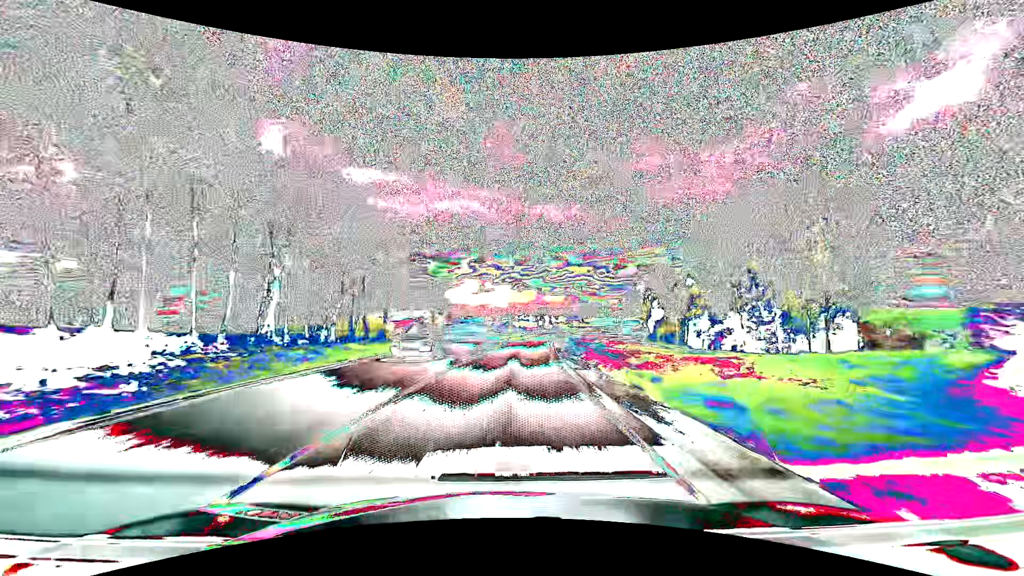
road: primary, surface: asphalt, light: Day
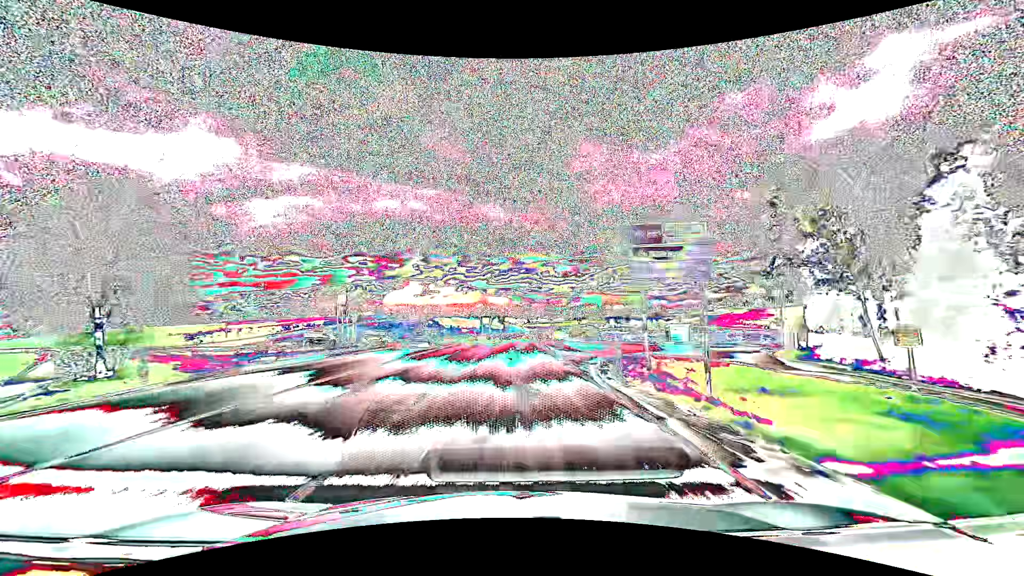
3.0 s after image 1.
(+5.1, +78.9) m; +7°
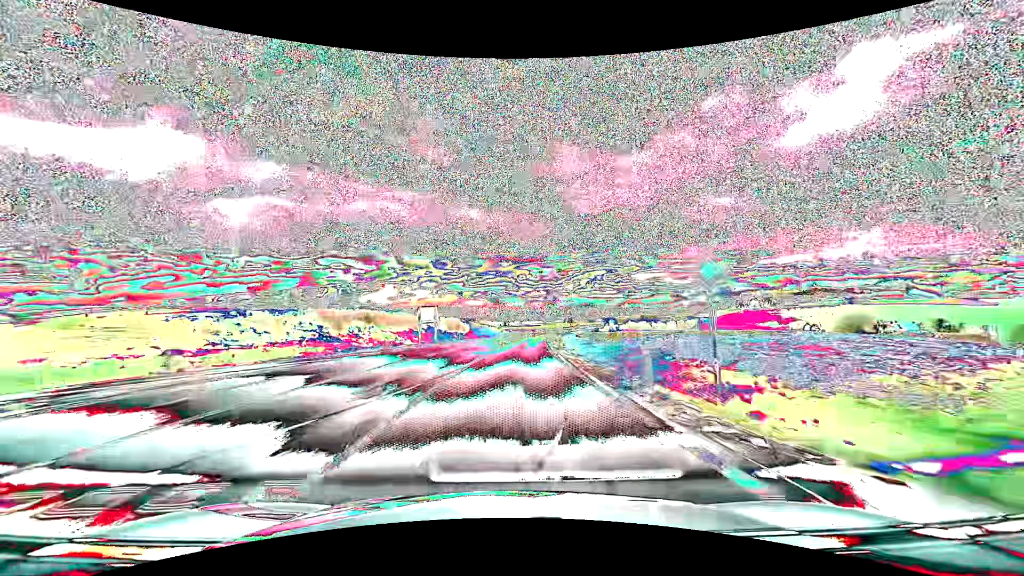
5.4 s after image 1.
(+1.3, +63.3) m; +3°
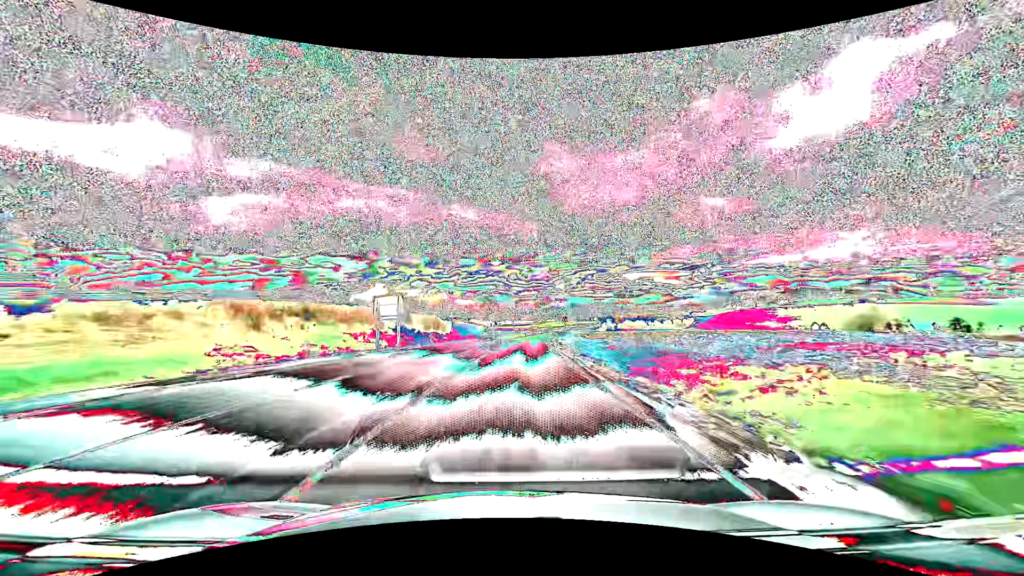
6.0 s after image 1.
(+0.1, +15.8) m; +1°
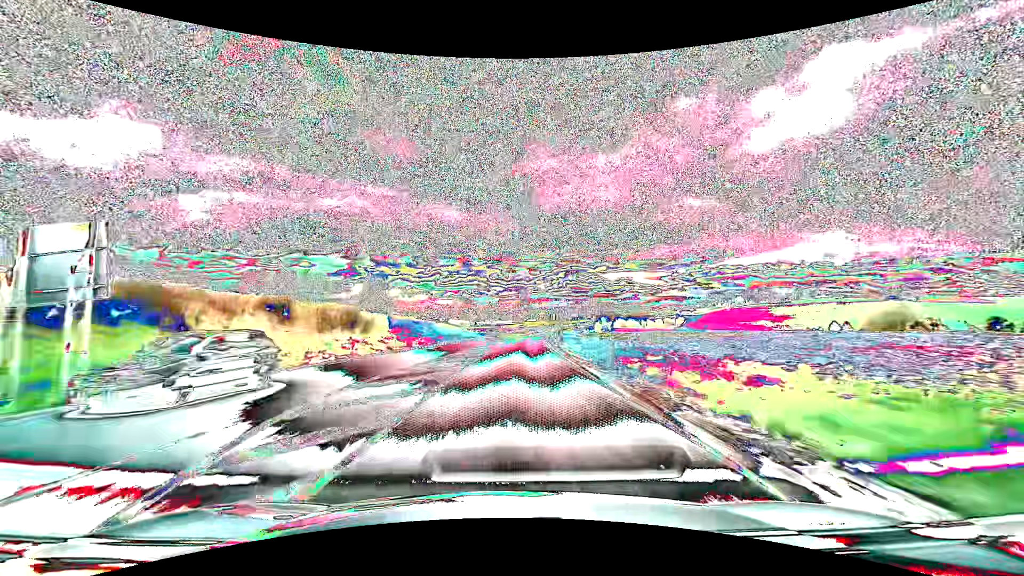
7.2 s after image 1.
(+0.6, +31.6) m; +2°
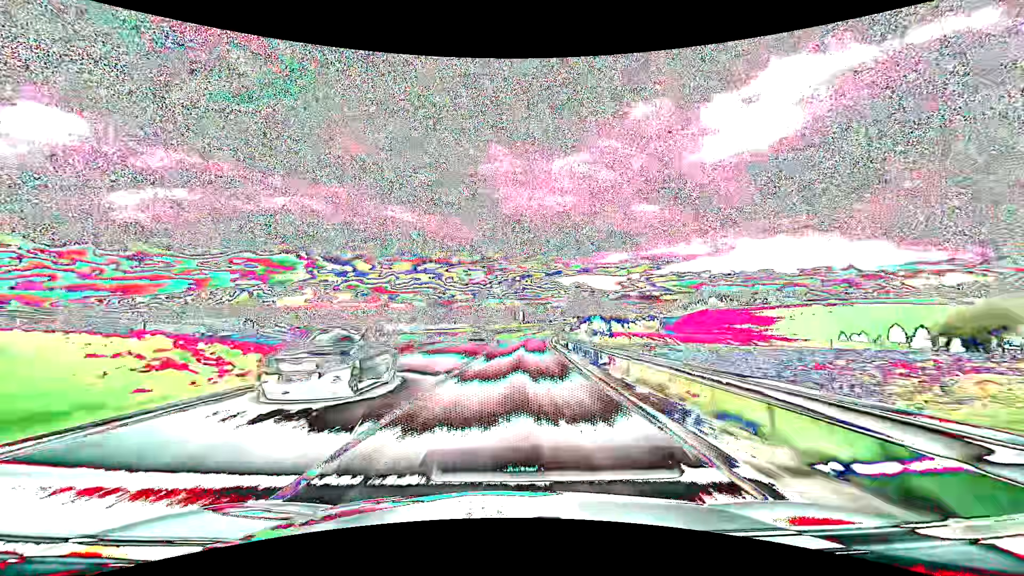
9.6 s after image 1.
(+2.5, +63.1) m; +5°
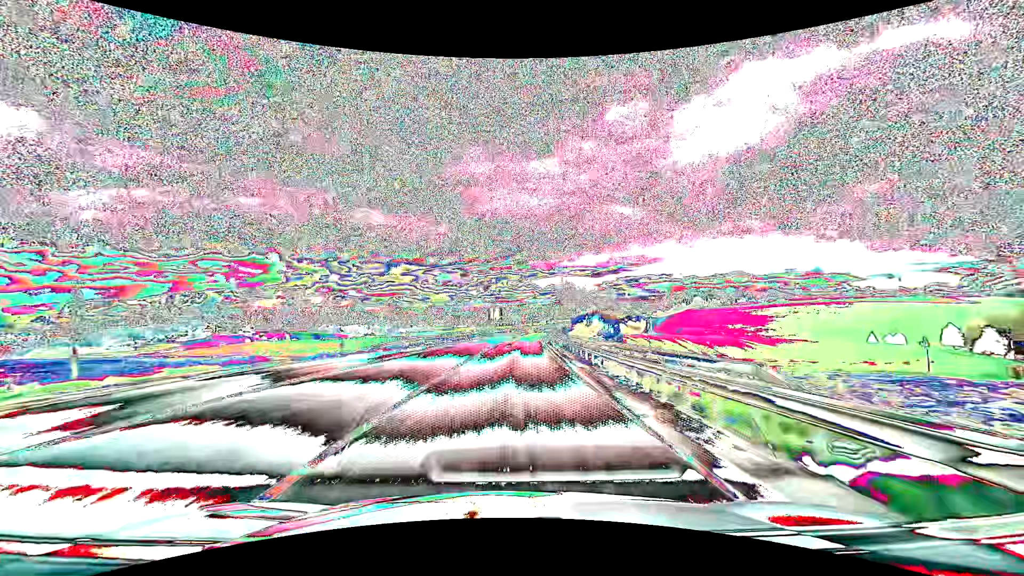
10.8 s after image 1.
(+0.8, +31.6) m; +3°
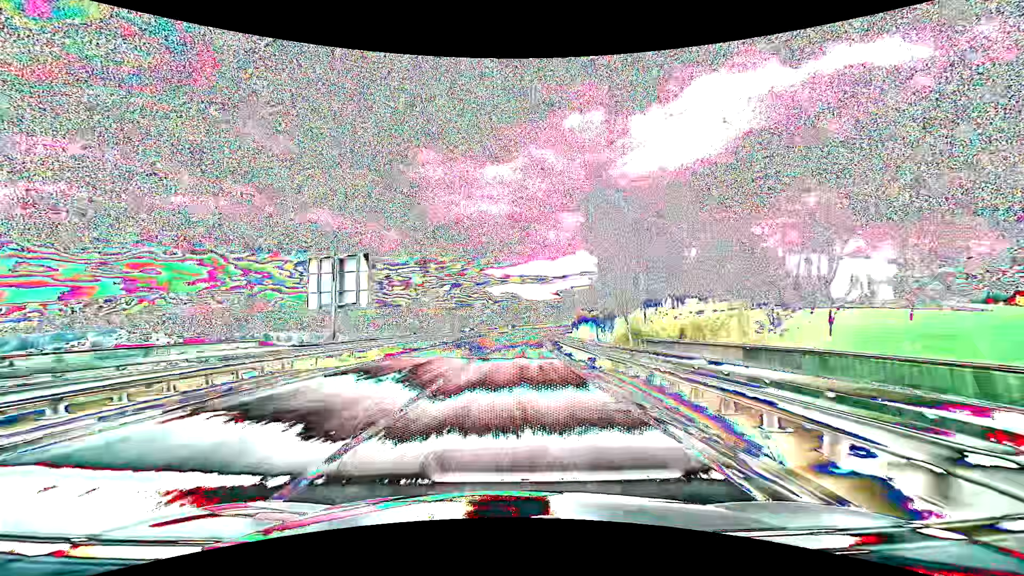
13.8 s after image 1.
(+3.5, +78.8) m; +5°
(0, +10) (0, +20) (+1, +30) (+1, +40) (+2, +50) (+2, +60) (+3, +70) (+4, +80) (+5, +90) (+6, +100) m
